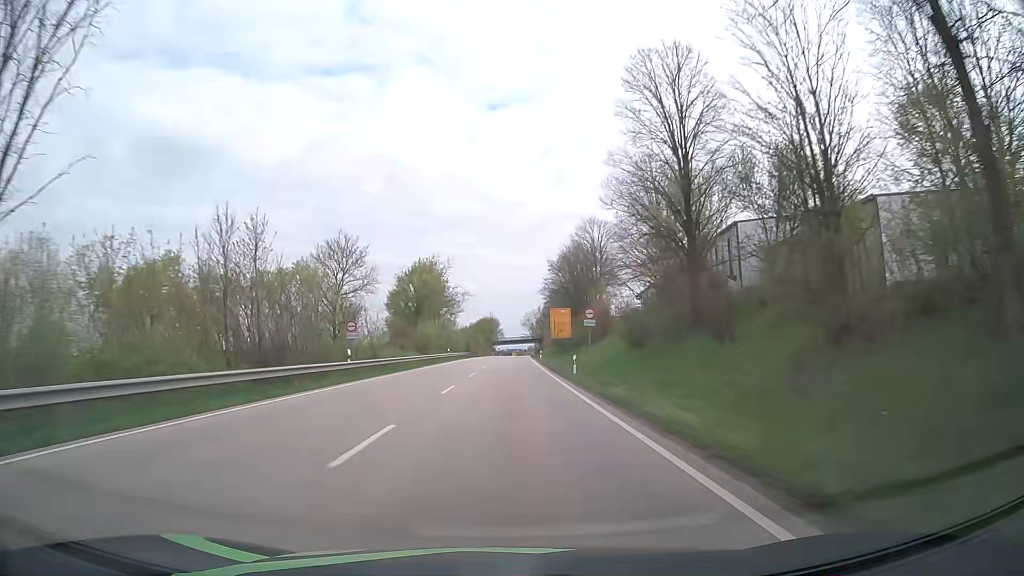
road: primary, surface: asphalt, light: Day
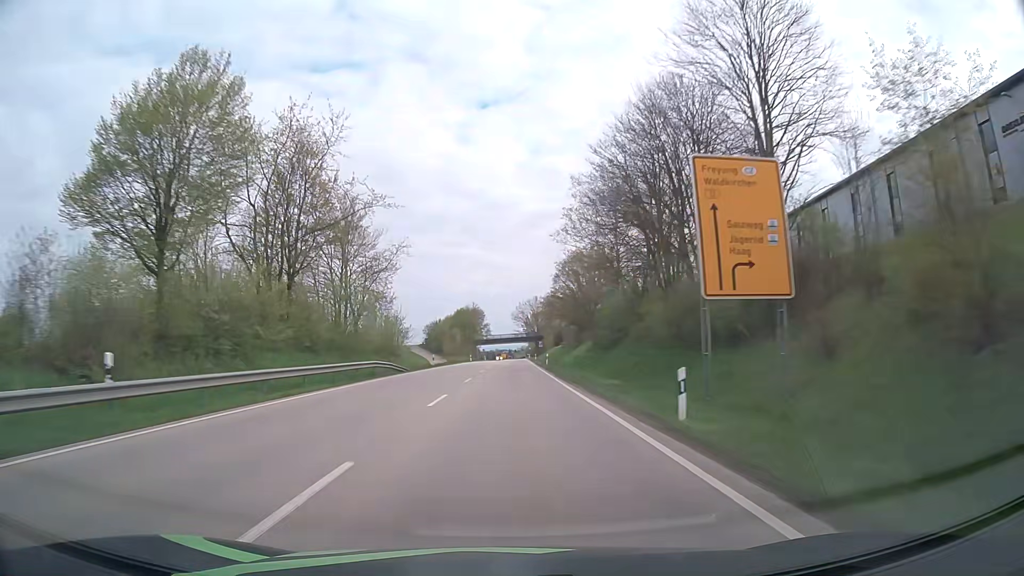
(+0.7, +63.3) m; +1°
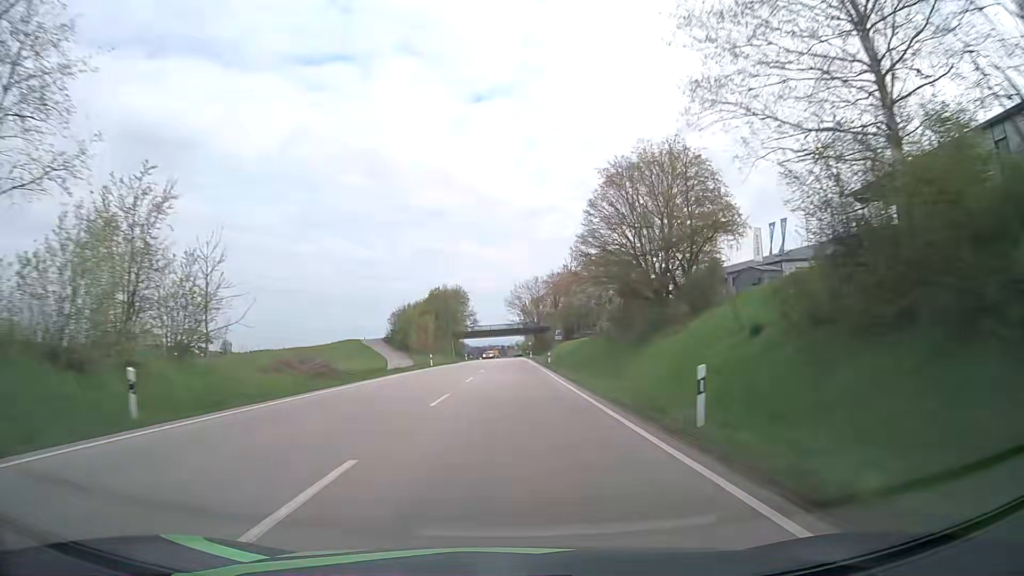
(+0.3, +47.5) m; +1°
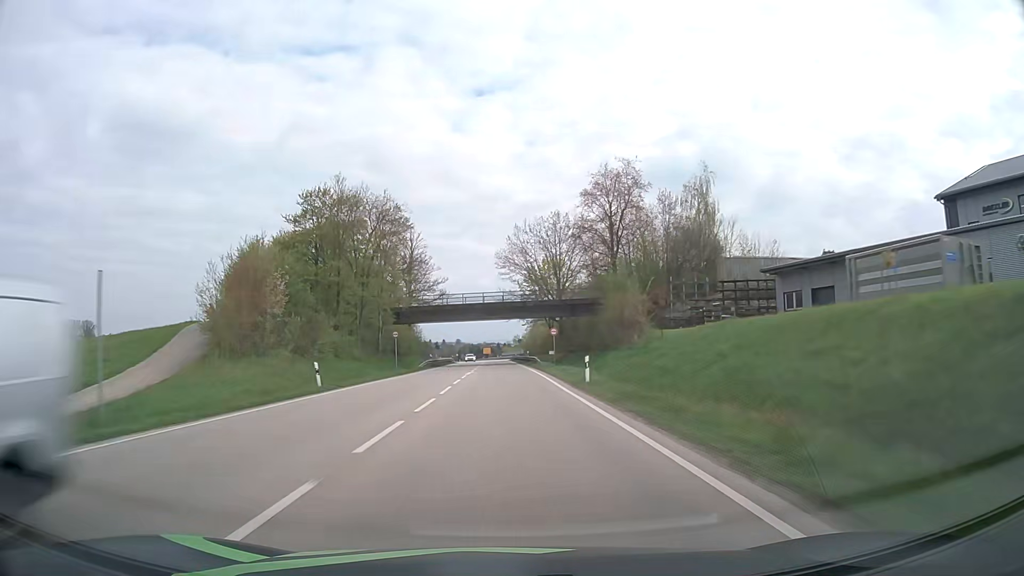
(+0.7, +79.4) m; 0°
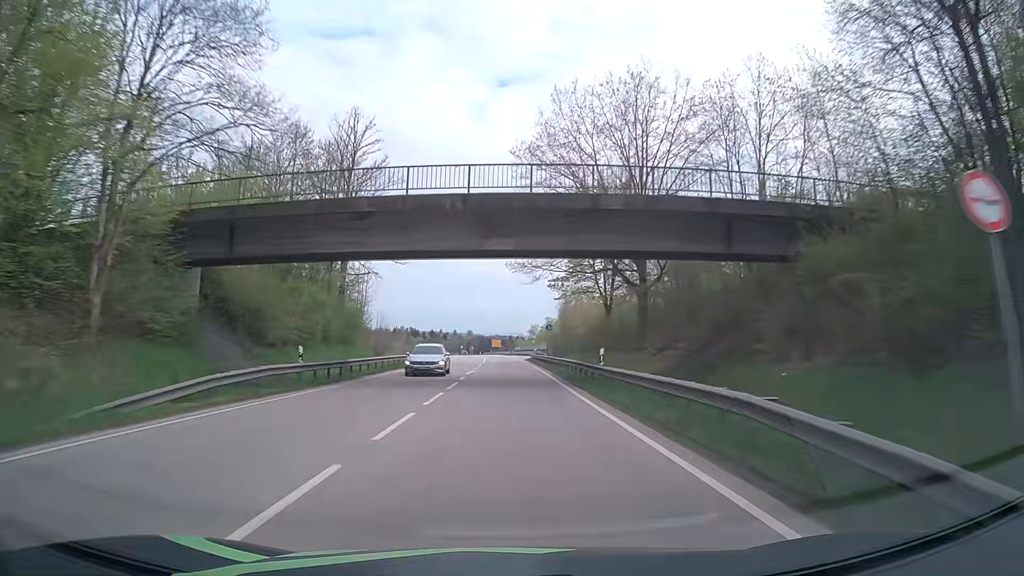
(-0.5, +47.6) m; -1°
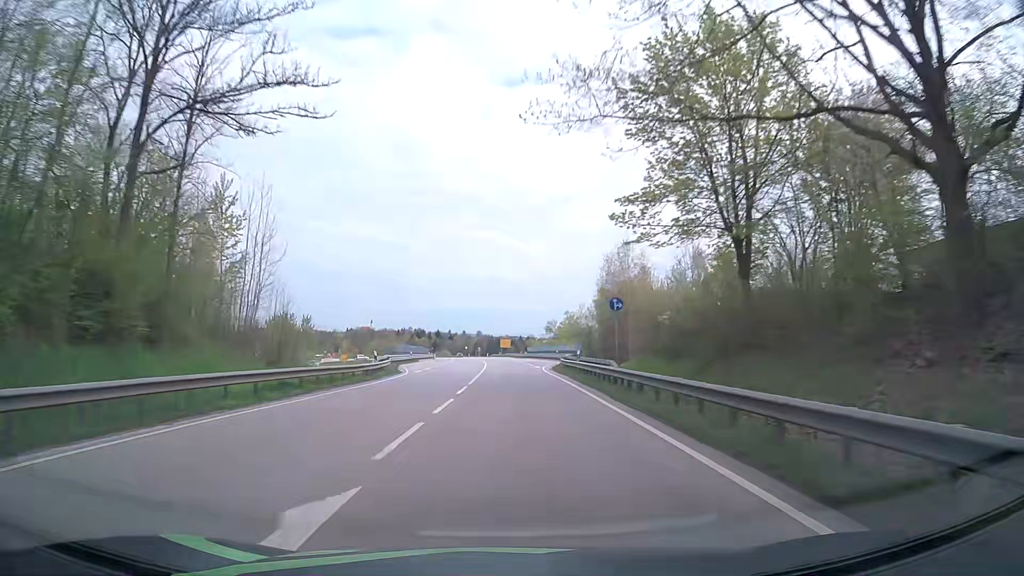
(-0.3, +31.7) m; -1°
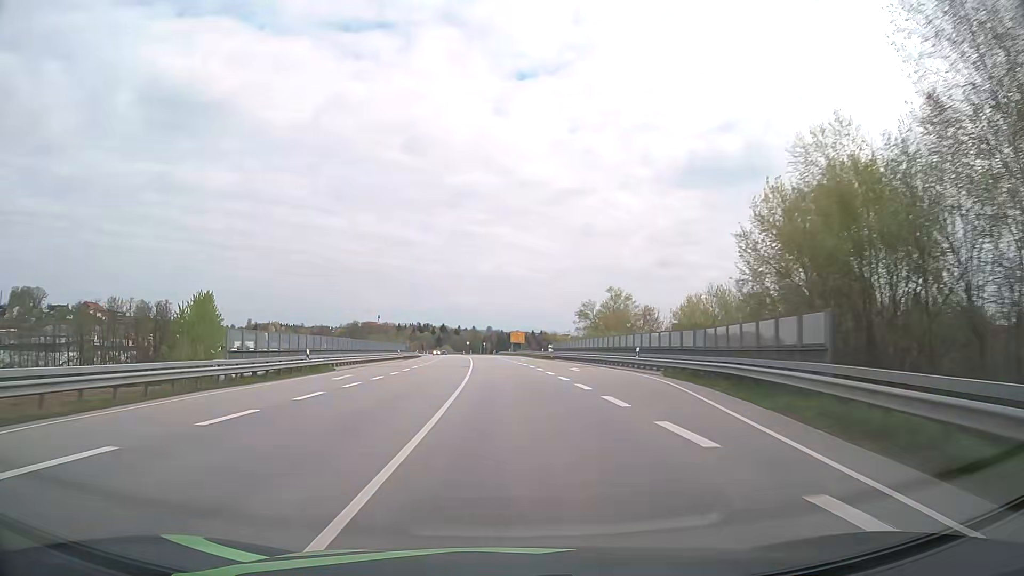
(-0.4, +47.6) m; -1°
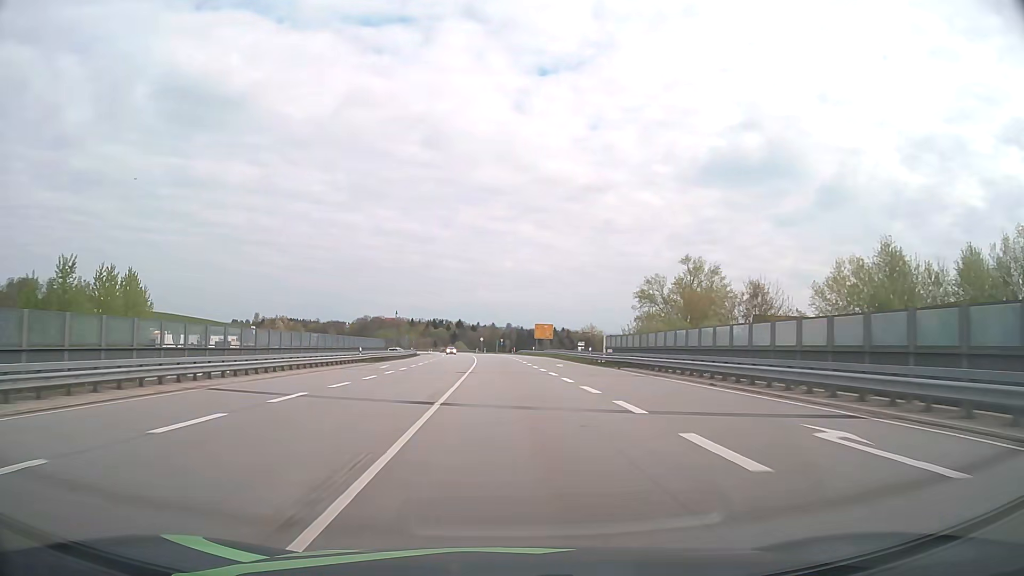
(-0.5, +31.7) m; -2°
(0, +10) (0, +20) (0, +30) (-1, +40) (-1, +50) (-1, +60) (-2, +70) (-2, +80) (-3, +90) (-4, +100) m
